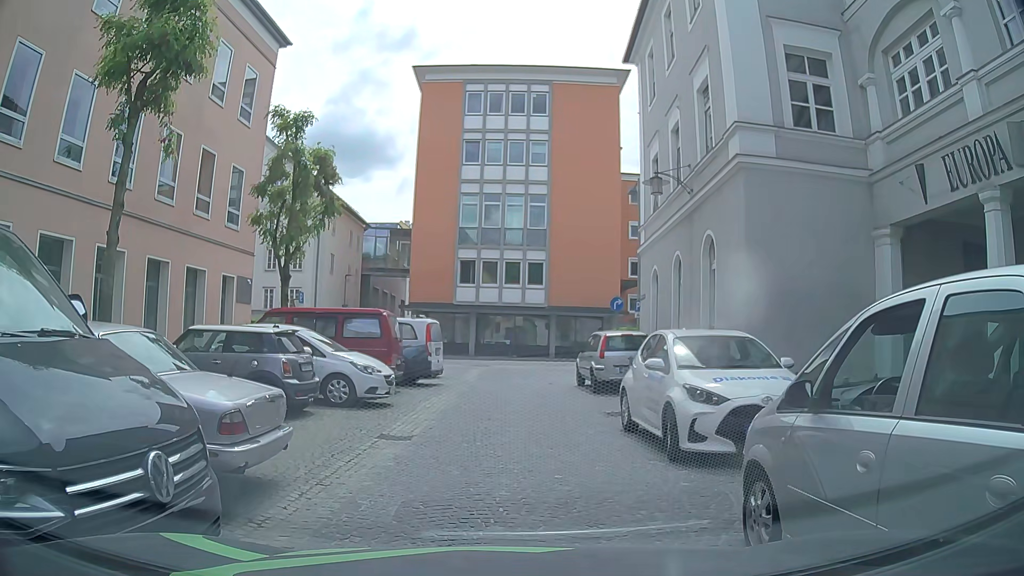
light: Day
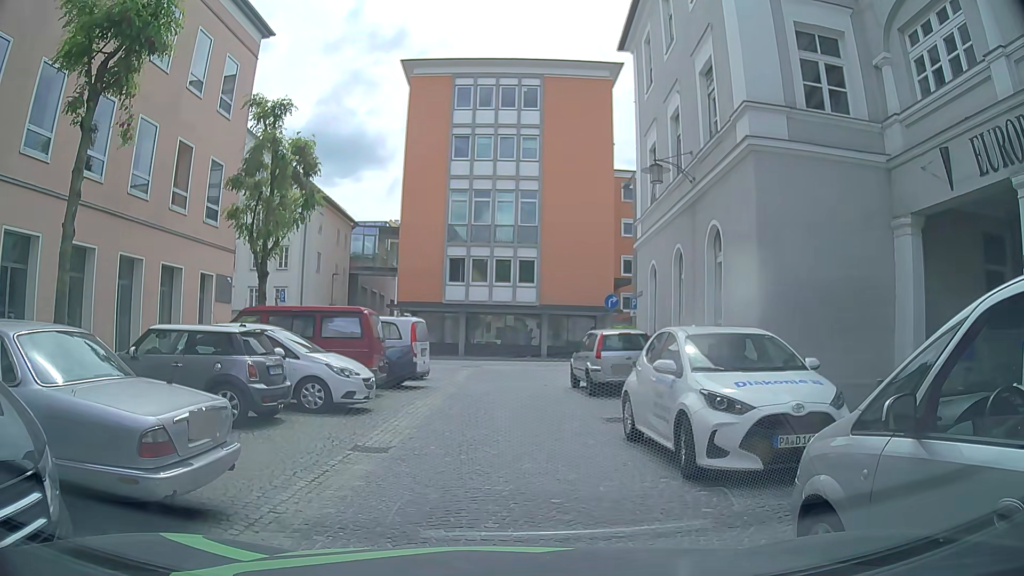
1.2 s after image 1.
(0.0, +1.0) m; 0°
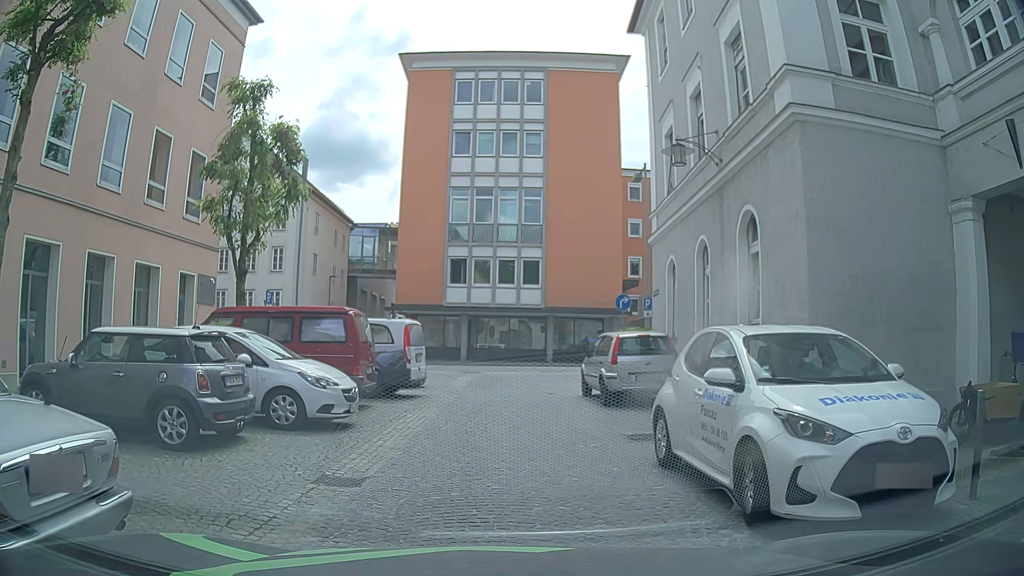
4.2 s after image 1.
(0.0, +1.8) m; 0°
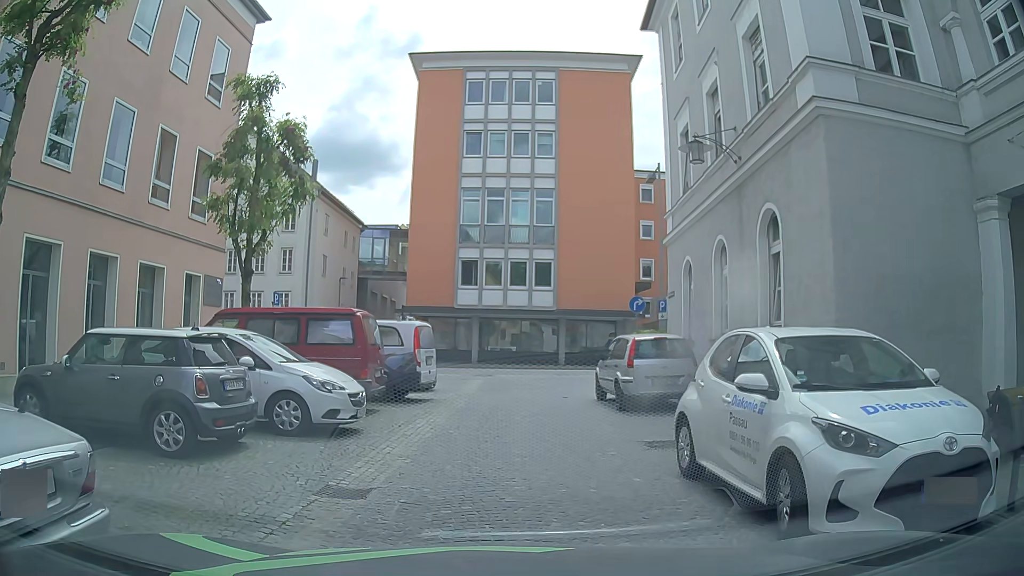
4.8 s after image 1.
(0.0, +0.4) m; 0°
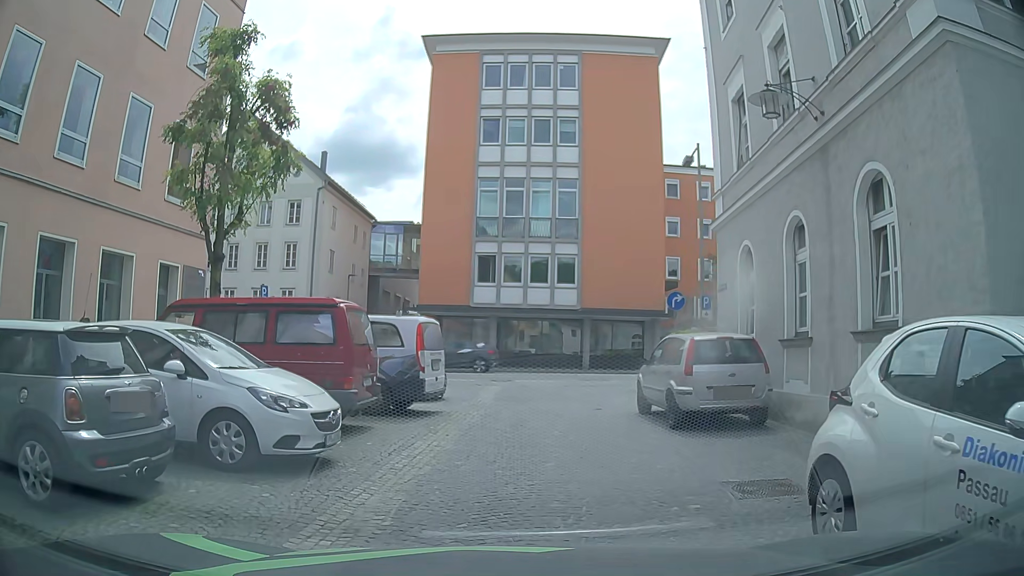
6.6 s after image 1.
(+0.1, +3.0) m; +1°
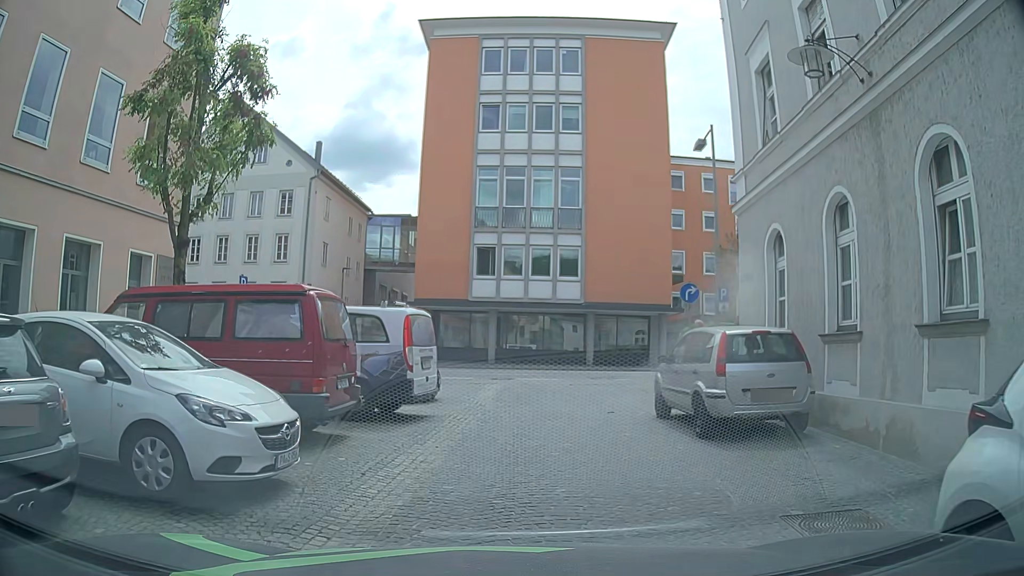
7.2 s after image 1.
(+0.1, +1.6) m; +1°
